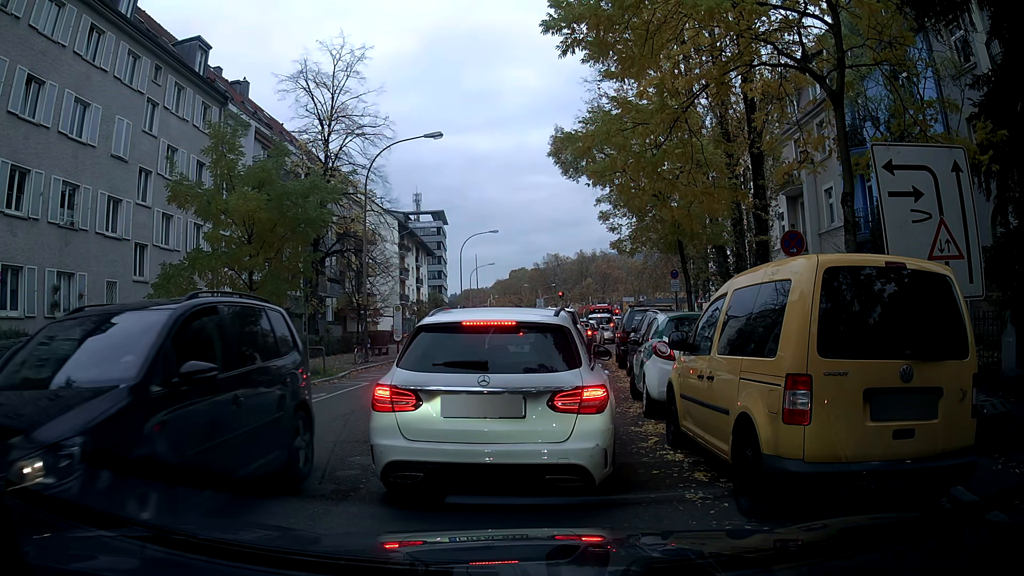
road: tertiary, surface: asphalt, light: Day
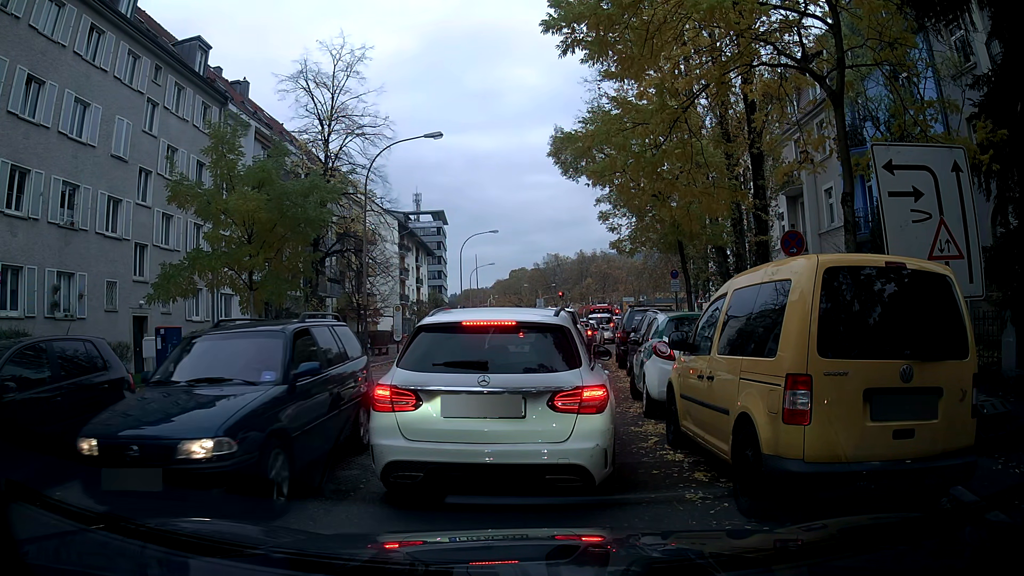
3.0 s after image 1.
(0.0, 0.0) m; 0°
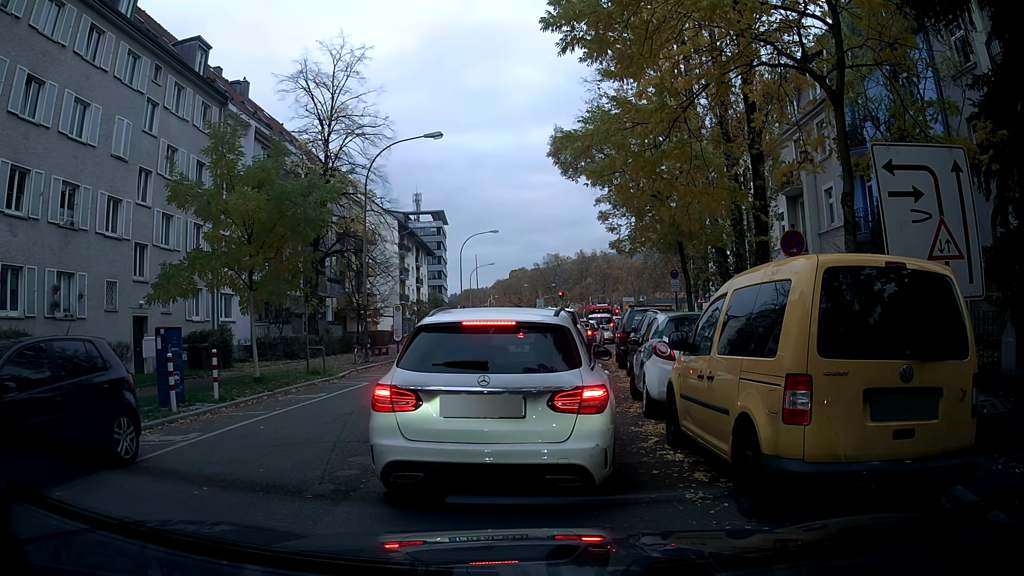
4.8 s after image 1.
(0.0, 0.0) m; 0°
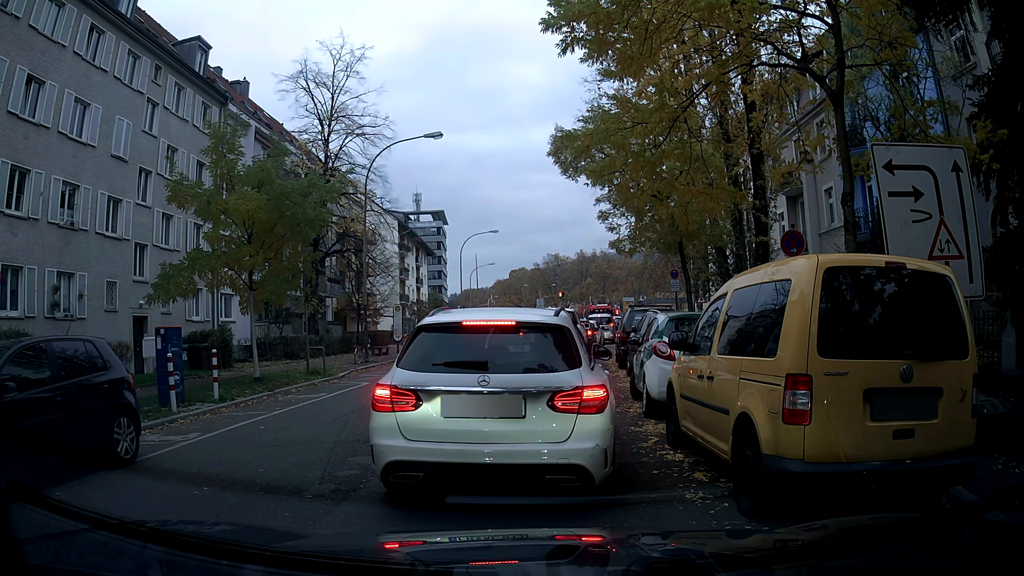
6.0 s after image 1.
(0.0, 0.0) m; 0°
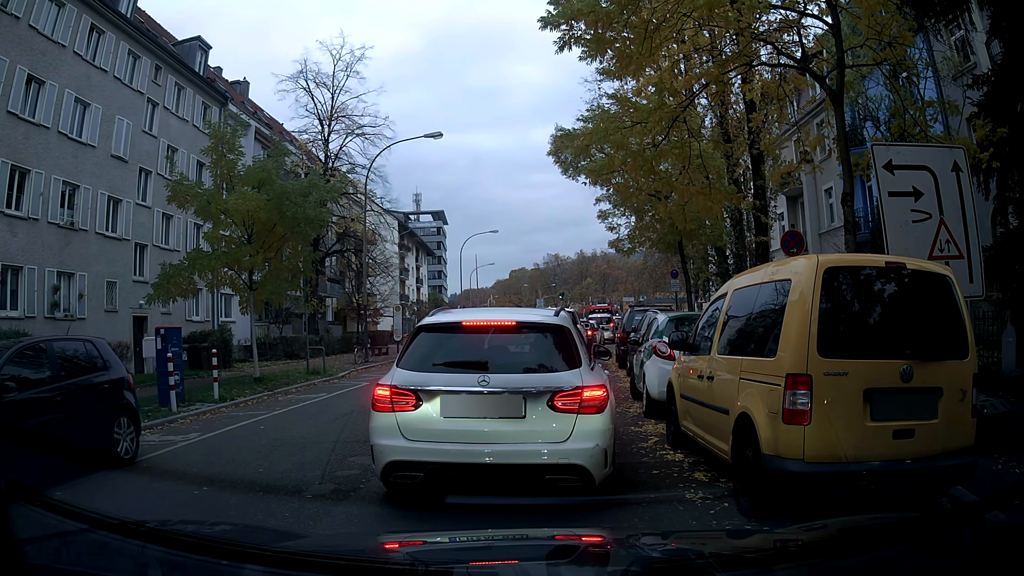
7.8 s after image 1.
(0.0, 0.0) m; 0°
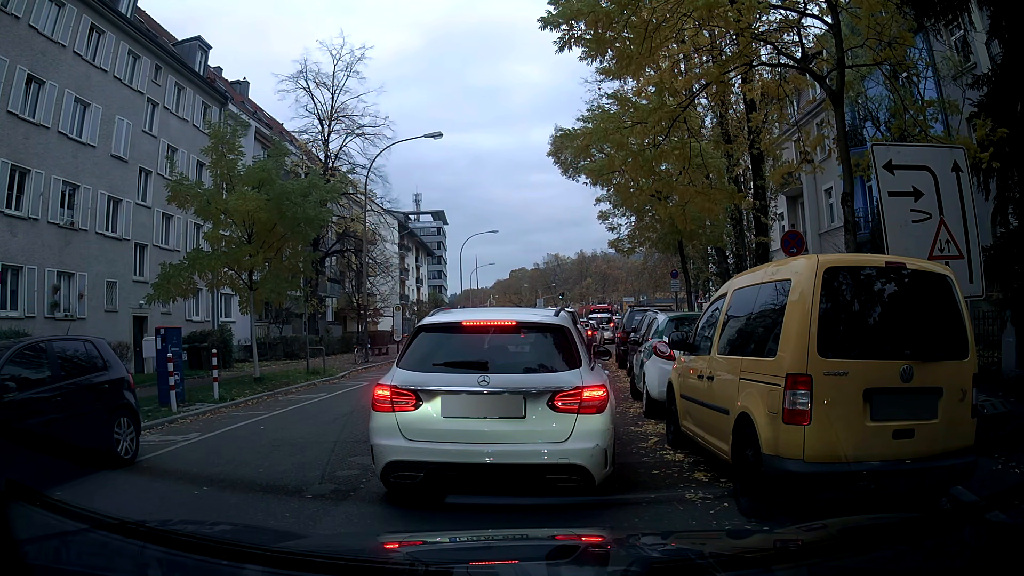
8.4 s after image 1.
(0.0, 0.0) m; 0°
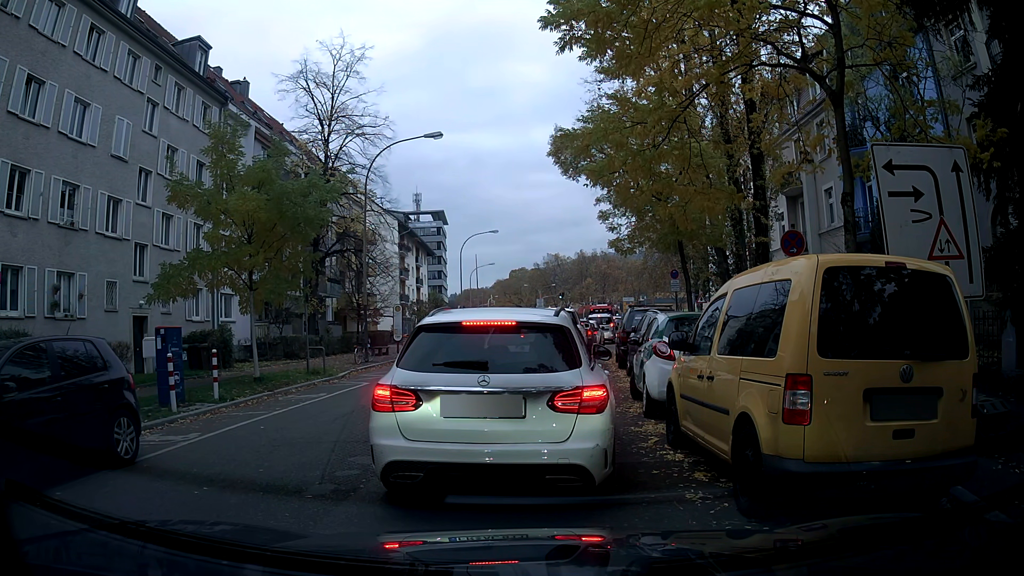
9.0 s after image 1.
(0.0, 0.0) m; 0°
